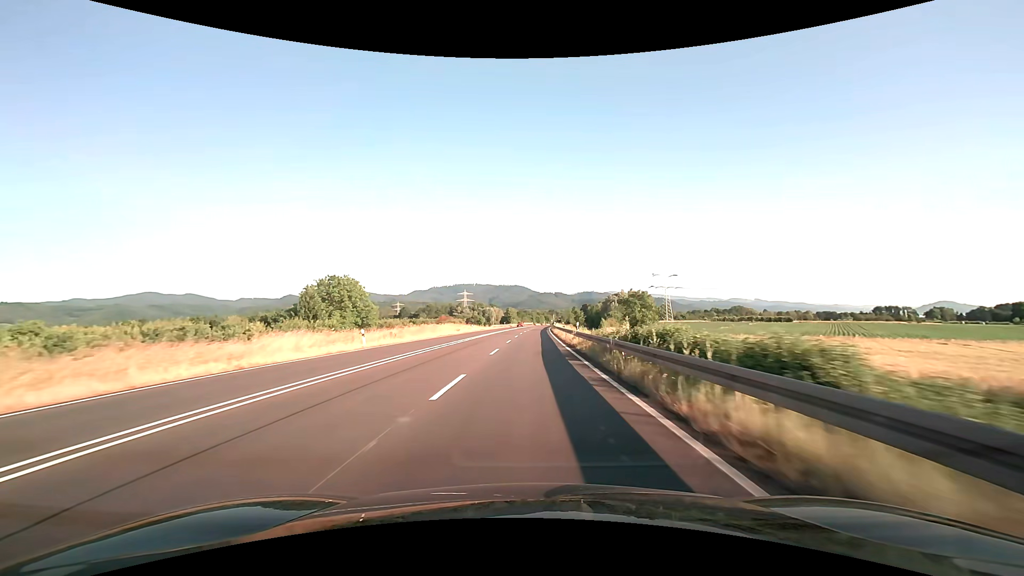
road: trunk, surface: asphalt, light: Day
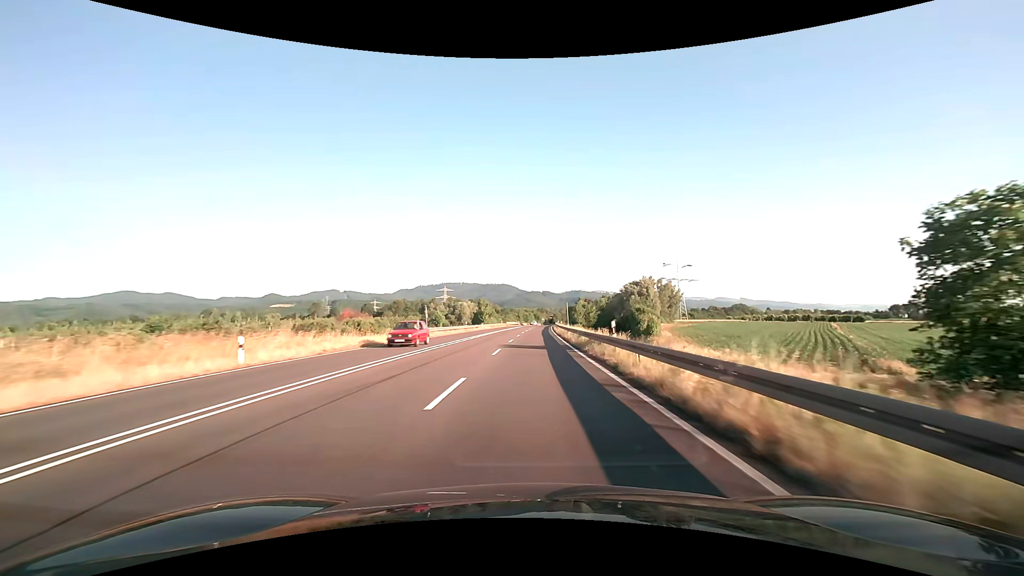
(+0.7, +61.2) m; +1°
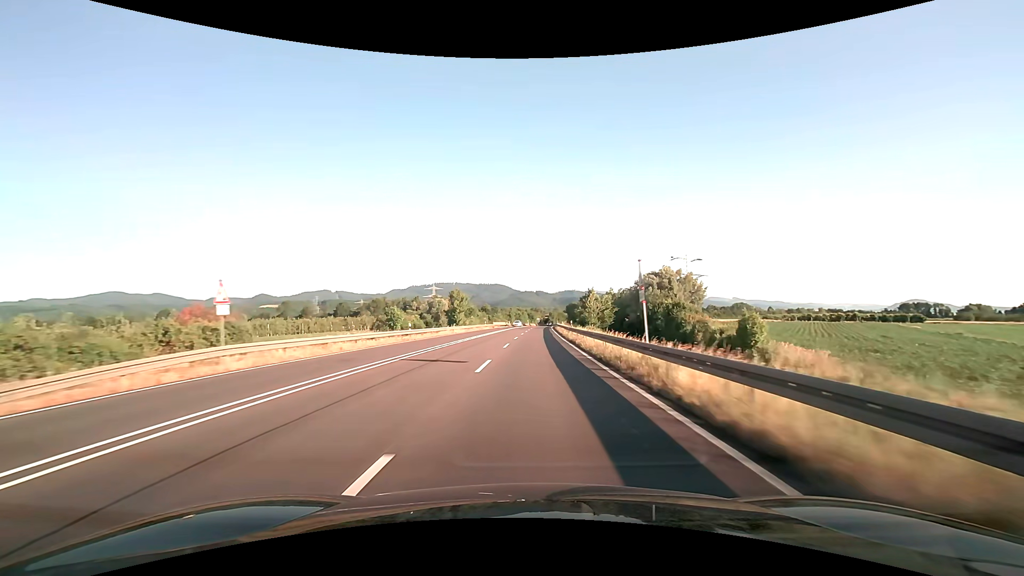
(+0.2, +30.7) m; +1°
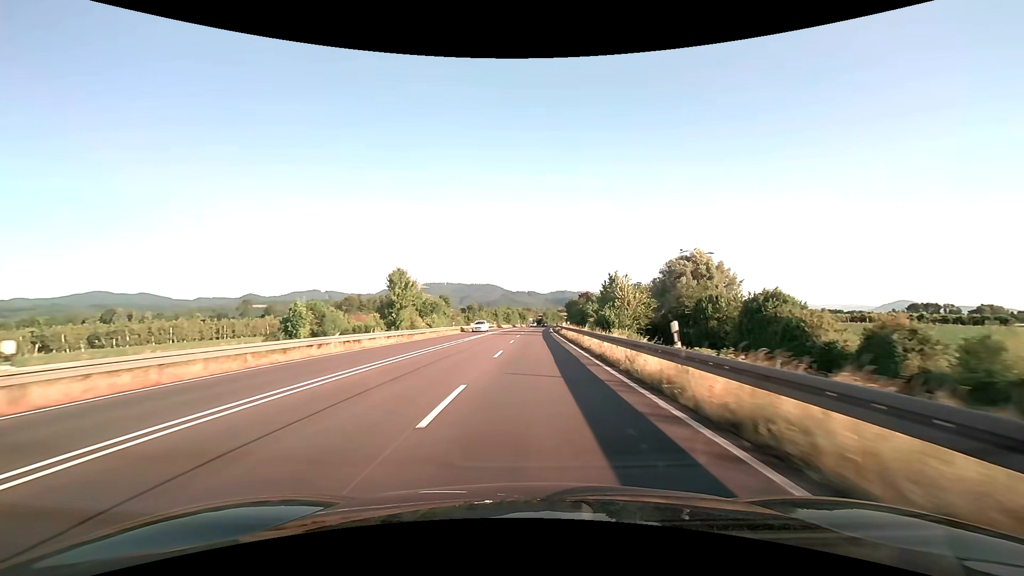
(+0.2, +30.7) m; +1°
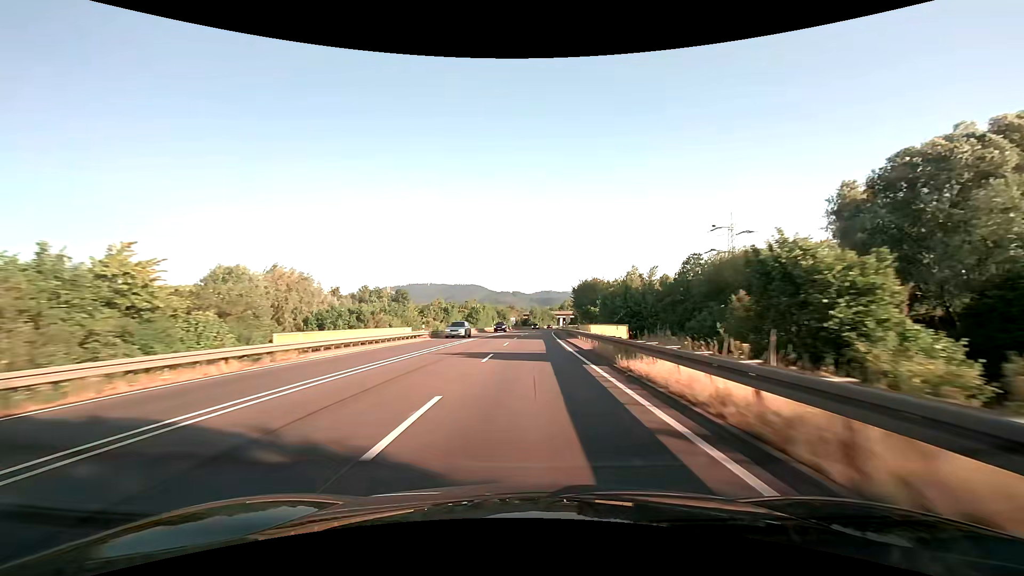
(+1.1, +61.5) m; +2°
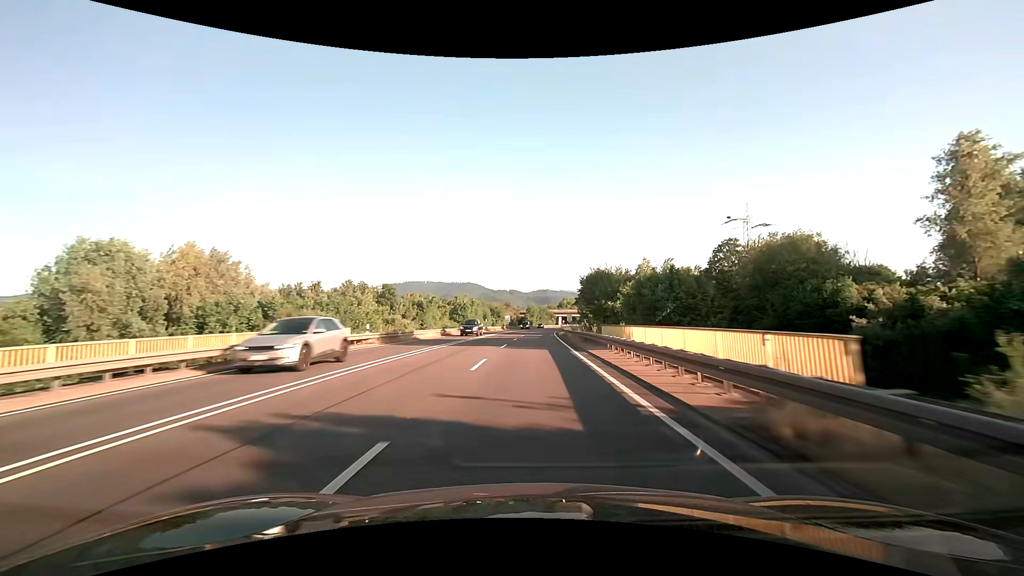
(+0.1, +15.4) m; 0°
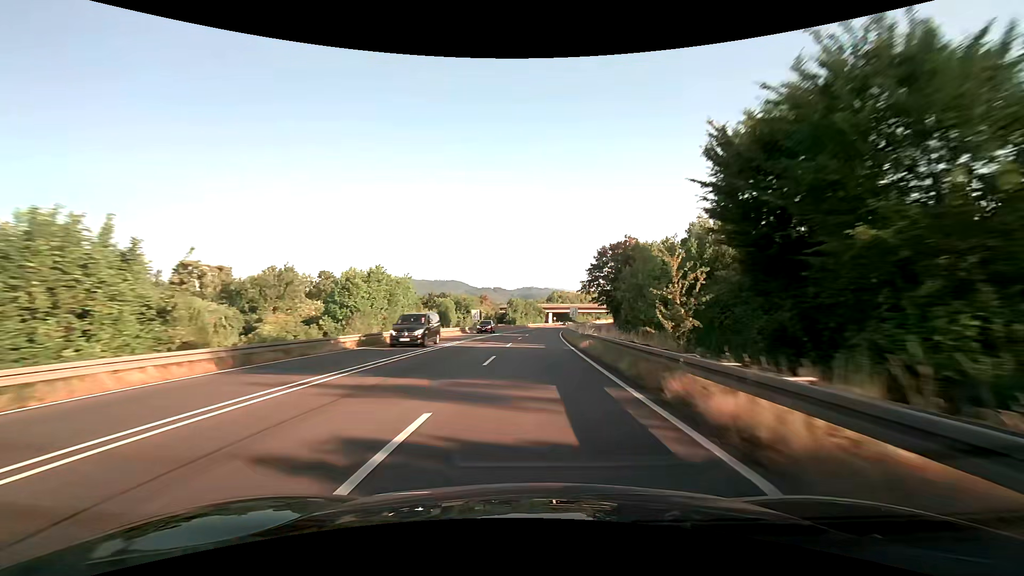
(+0.7, +46.4) m; +2°
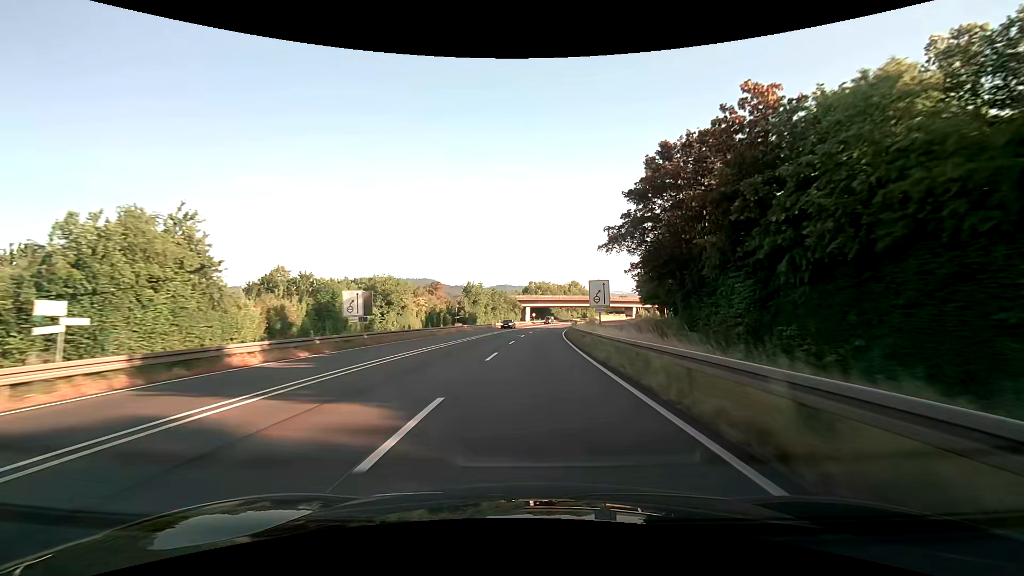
(+0.9, +46.6) m; +3°
(0, +10) (0, +20) (+1, +30) (+1, +40) (+2, +50) (+3, +60) (+3, +70) (+5, +80) (+6, +90) (+8, +100) m
